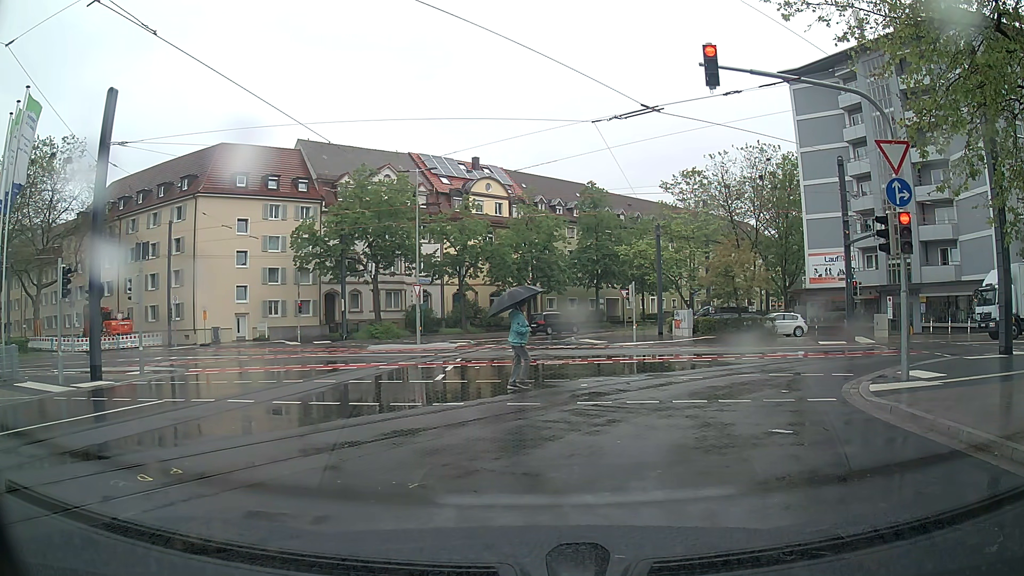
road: residential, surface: asphalt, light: Day
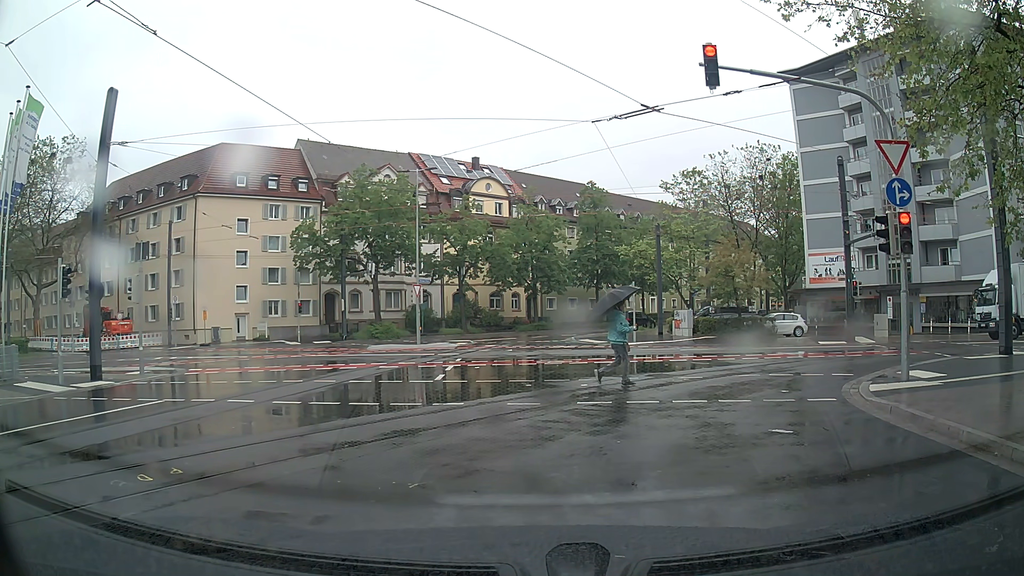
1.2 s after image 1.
(0.0, 0.0) m; 0°
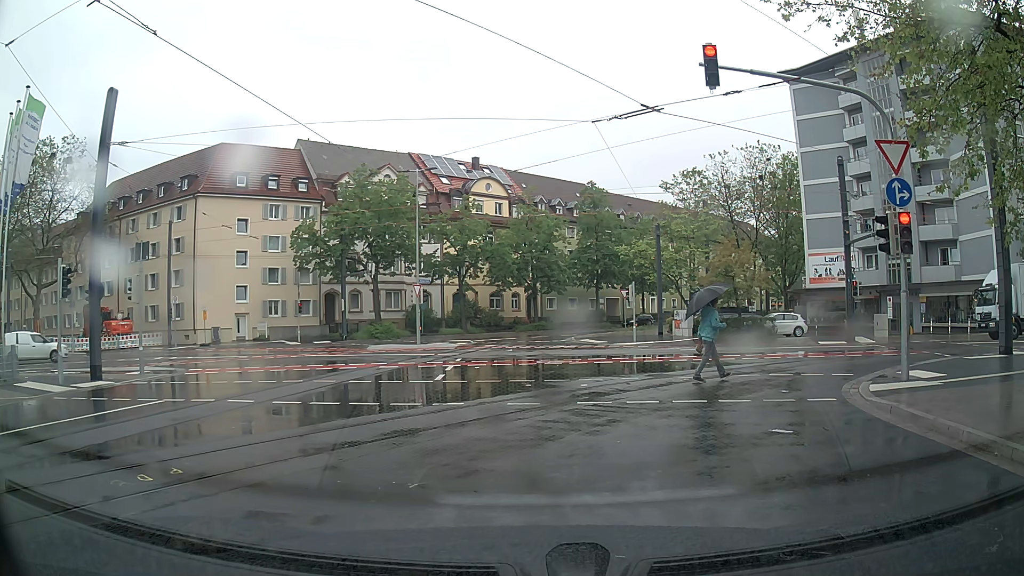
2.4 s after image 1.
(0.0, 0.0) m; 0°
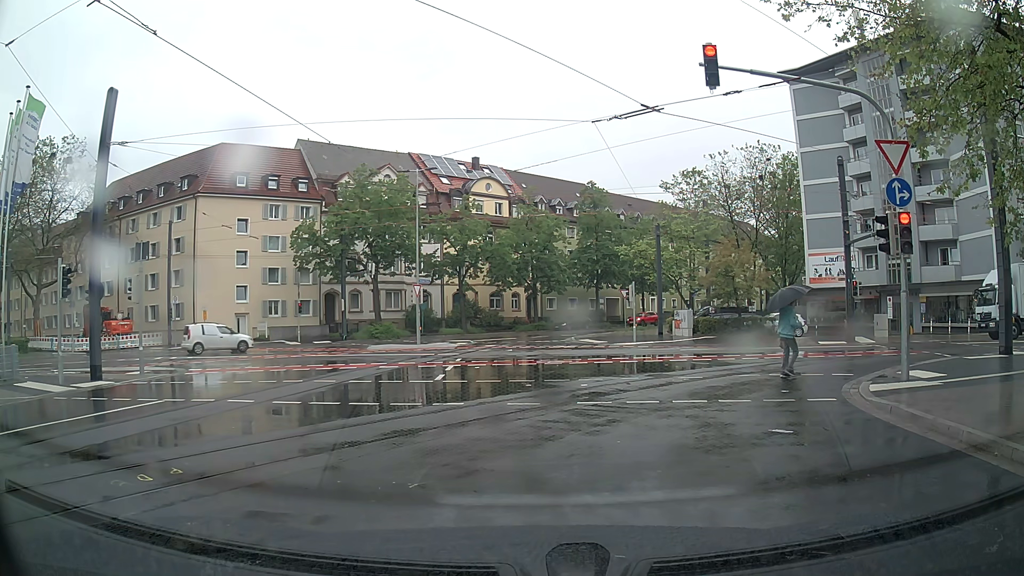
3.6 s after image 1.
(0.0, 0.0) m; 0°
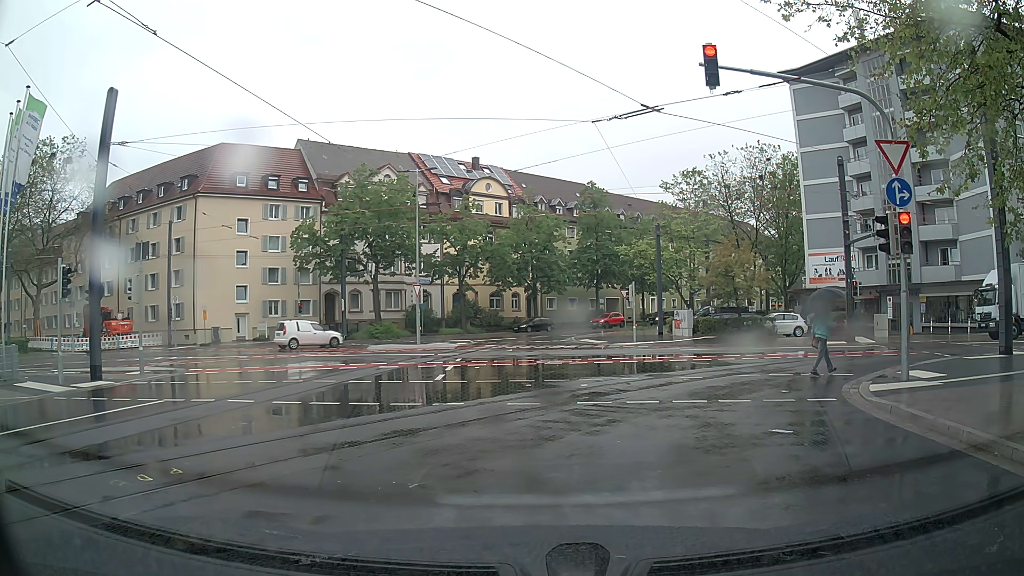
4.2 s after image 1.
(0.0, 0.0) m; 0°
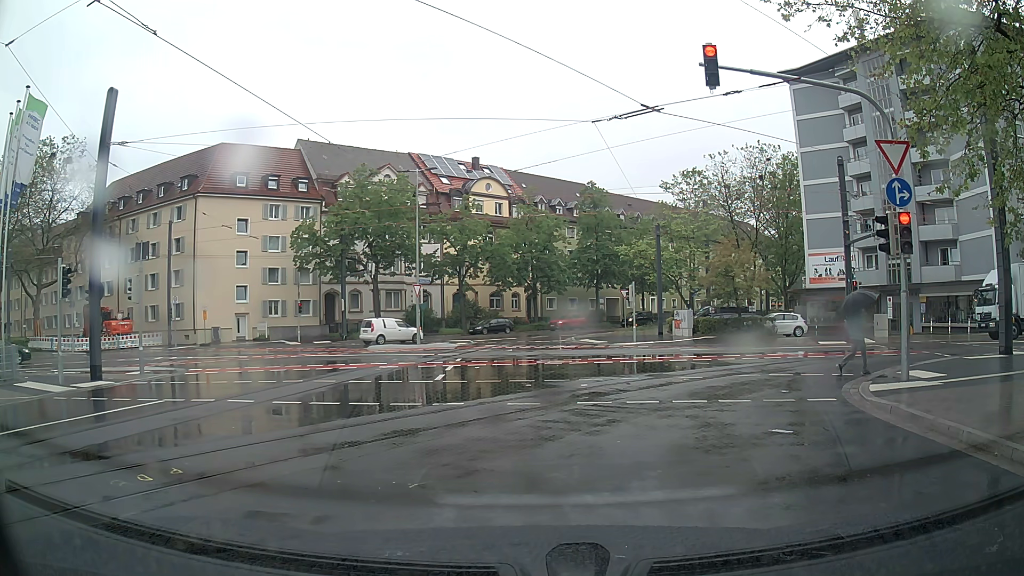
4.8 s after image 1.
(0.0, 0.0) m; 0°
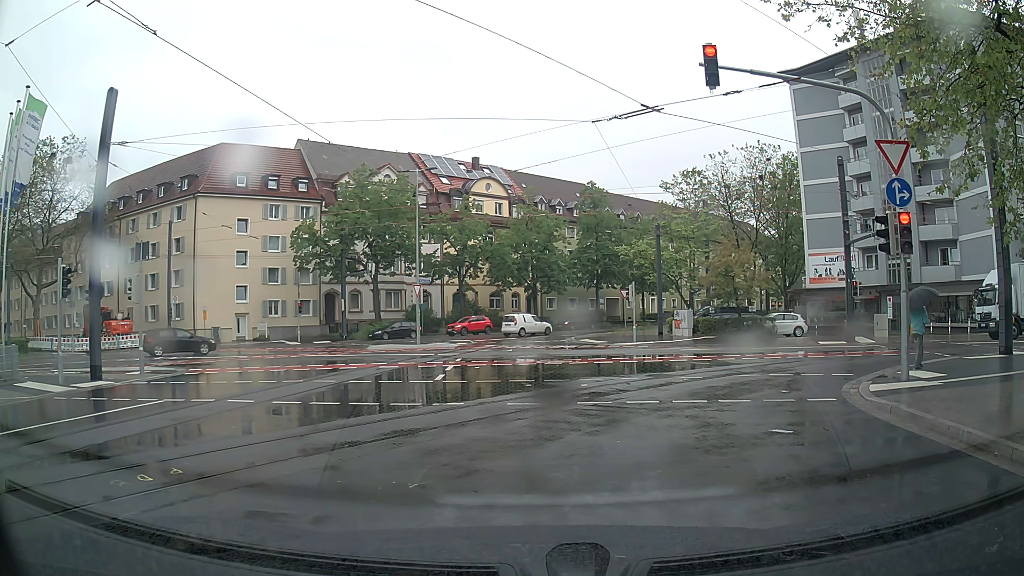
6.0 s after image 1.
(0.0, 0.0) m; 0°
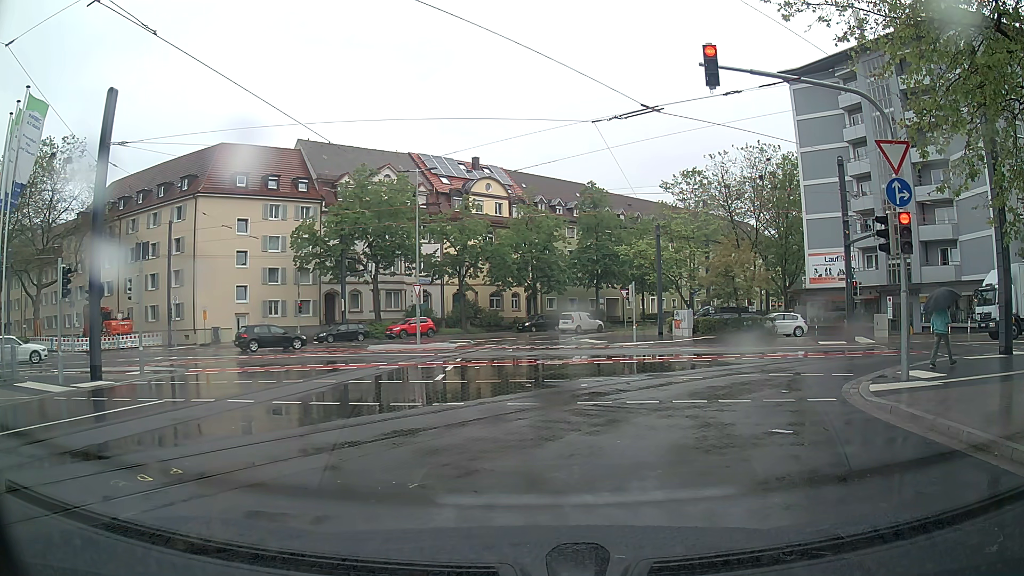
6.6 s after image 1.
(0.0, 0.0) m; 0°
